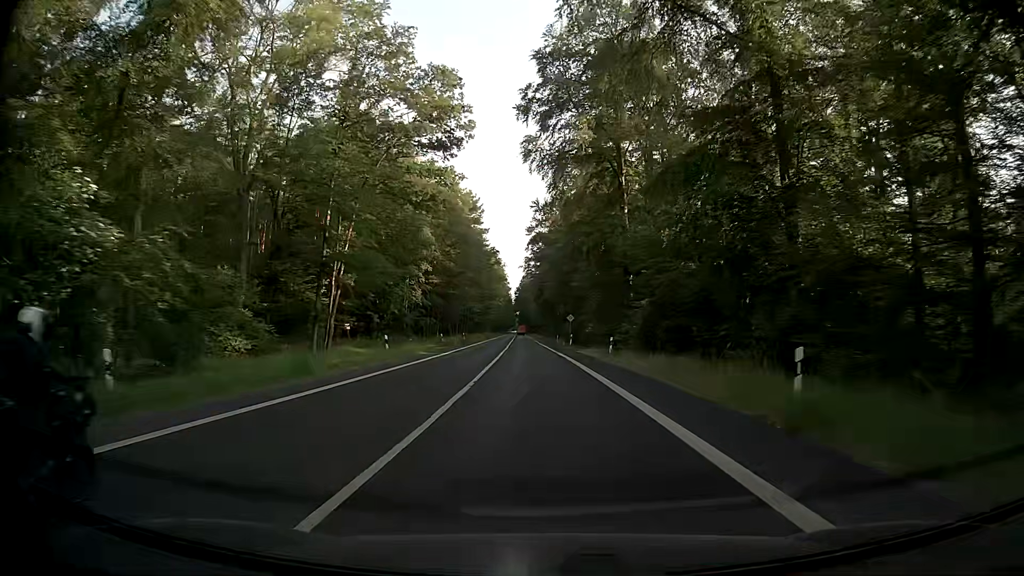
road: secondary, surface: asphalt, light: Day
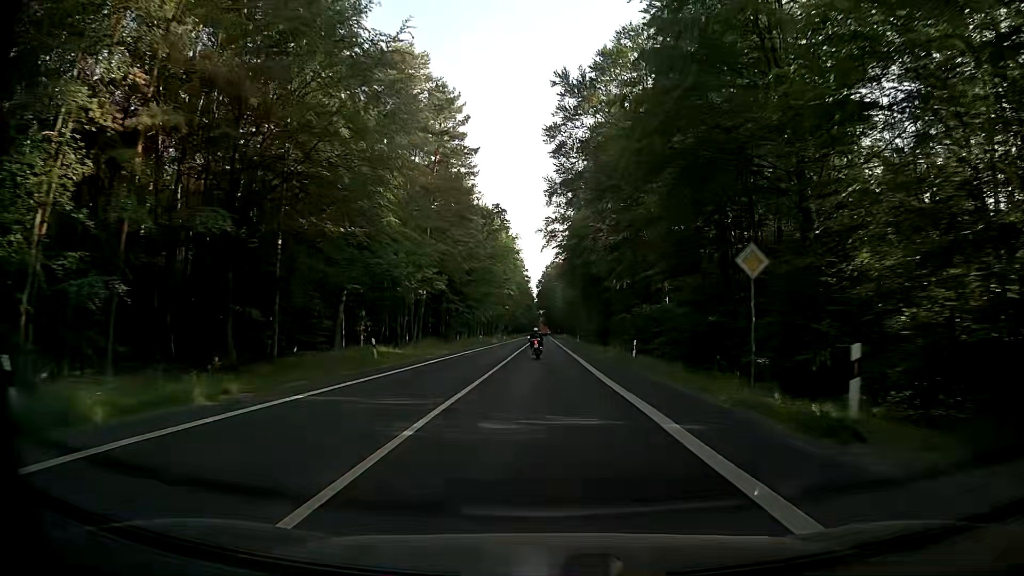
(-1.0, +54.8) m; -2°
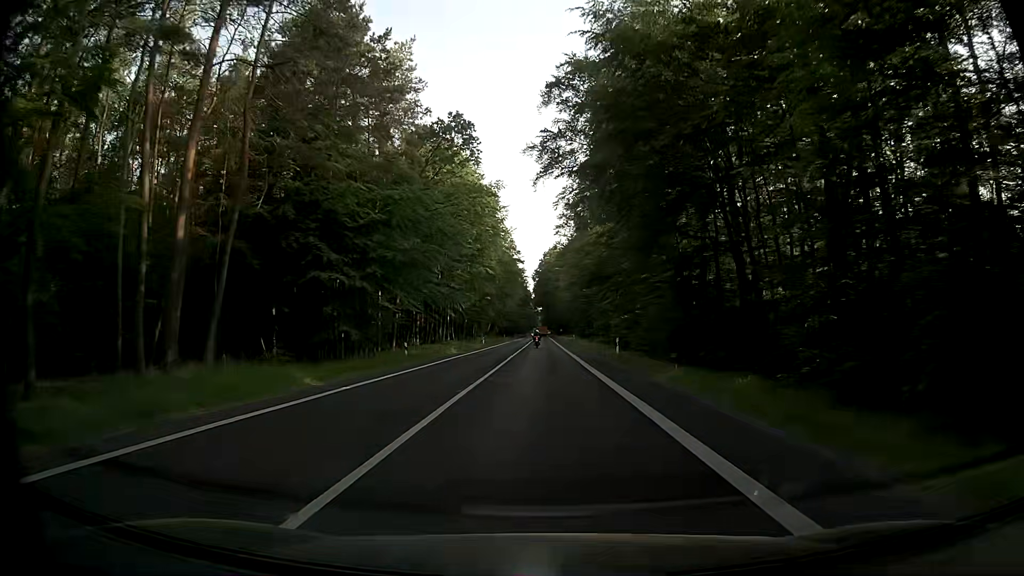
(0.0, +43.9) m; 0°
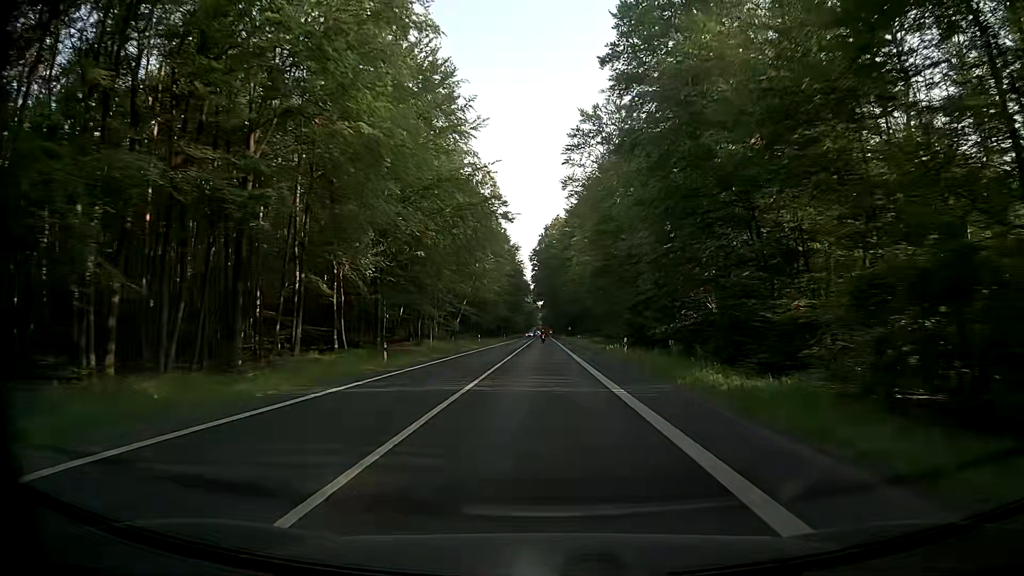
(-0.2, +54.8) m; 0°
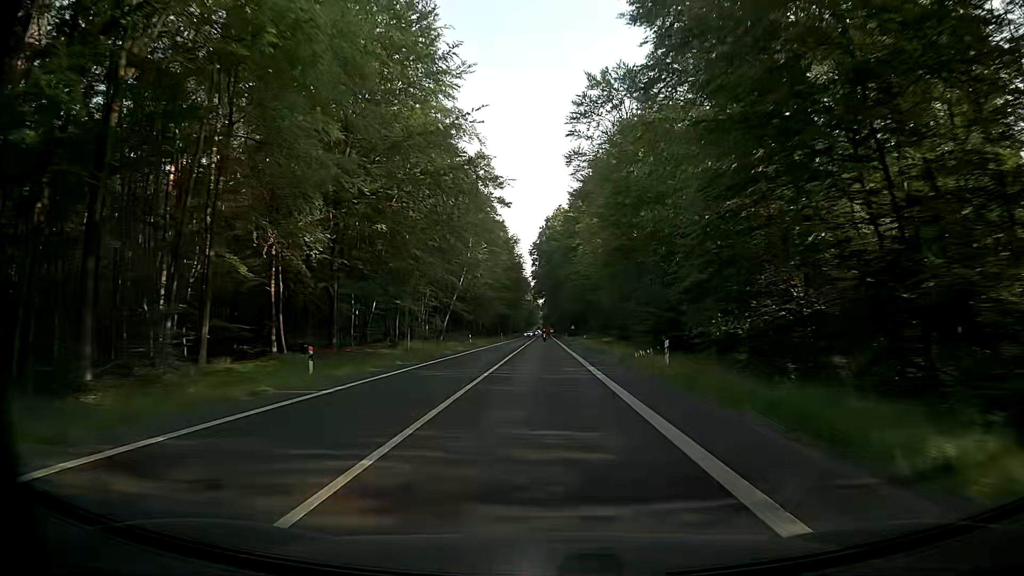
(-0.1, +10.9) m; 0°
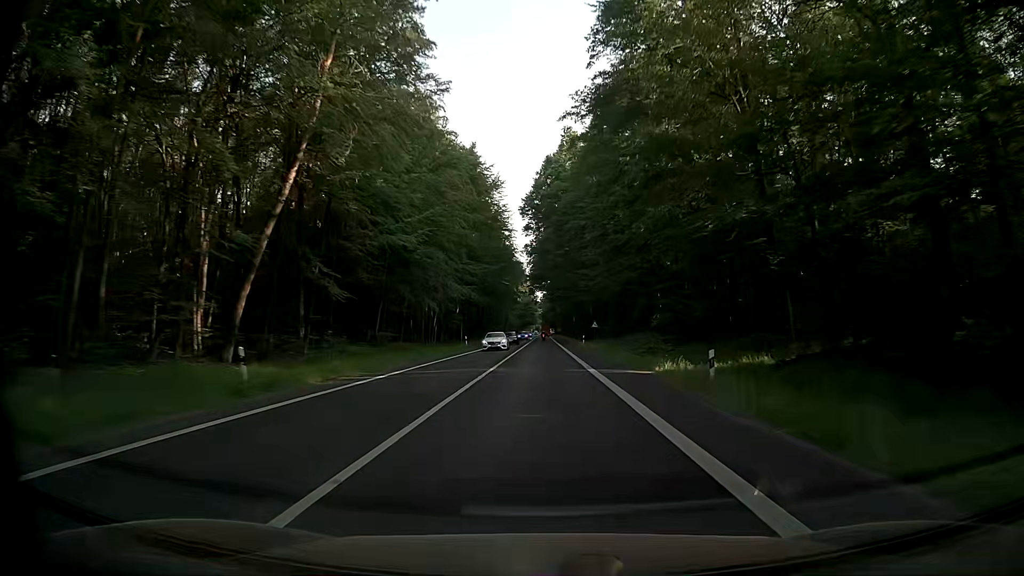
(-0.8, +54.7) m; -1°
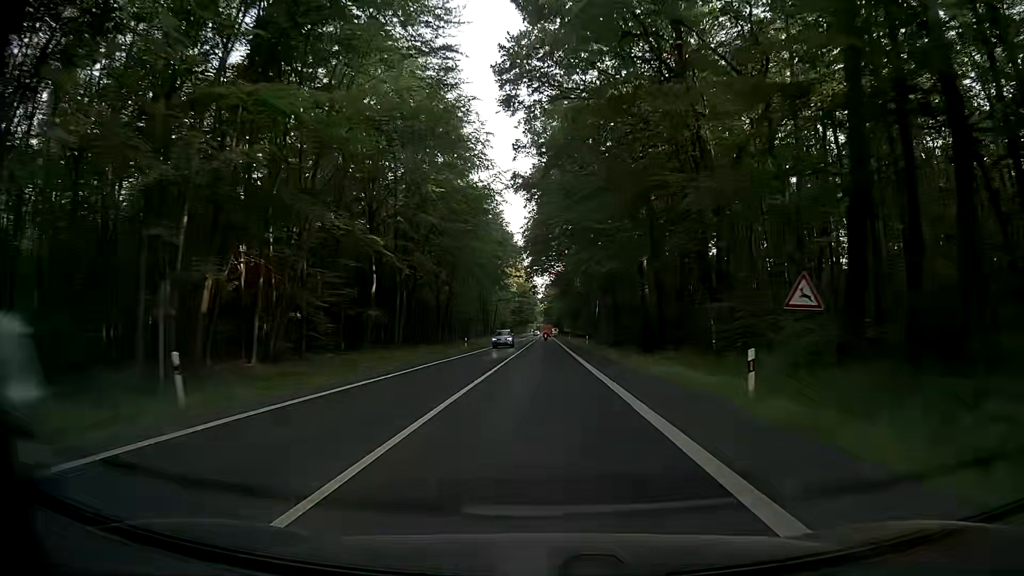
(-0.1, +54.6) m; 0°
